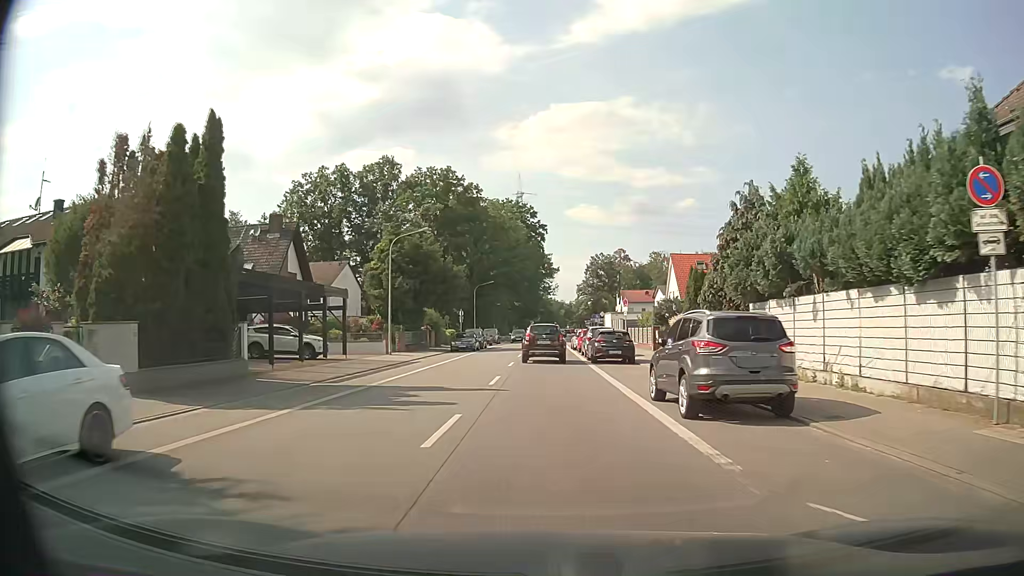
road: primary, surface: asphalt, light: Day
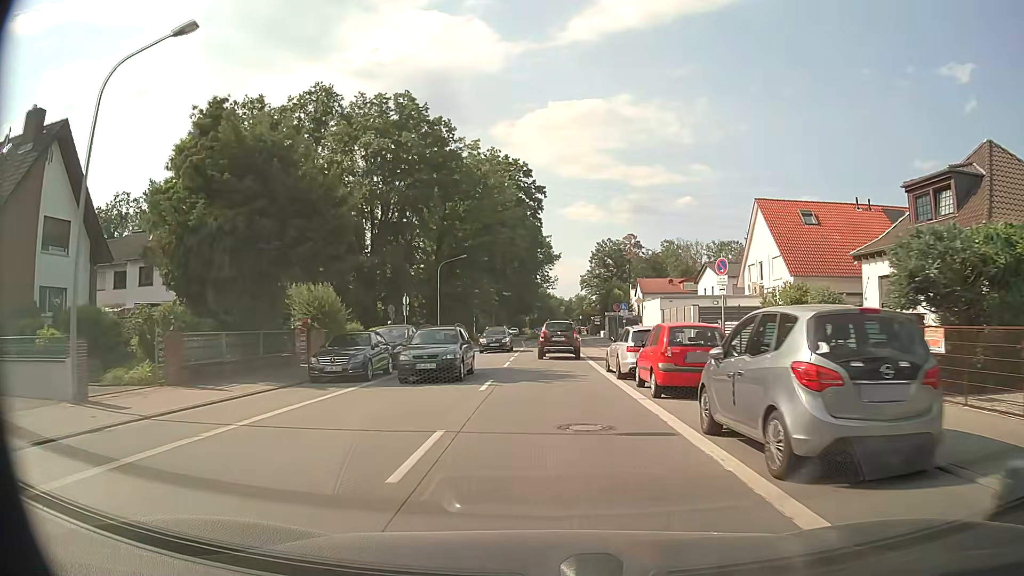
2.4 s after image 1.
(0.0, +29.1) m; 0°
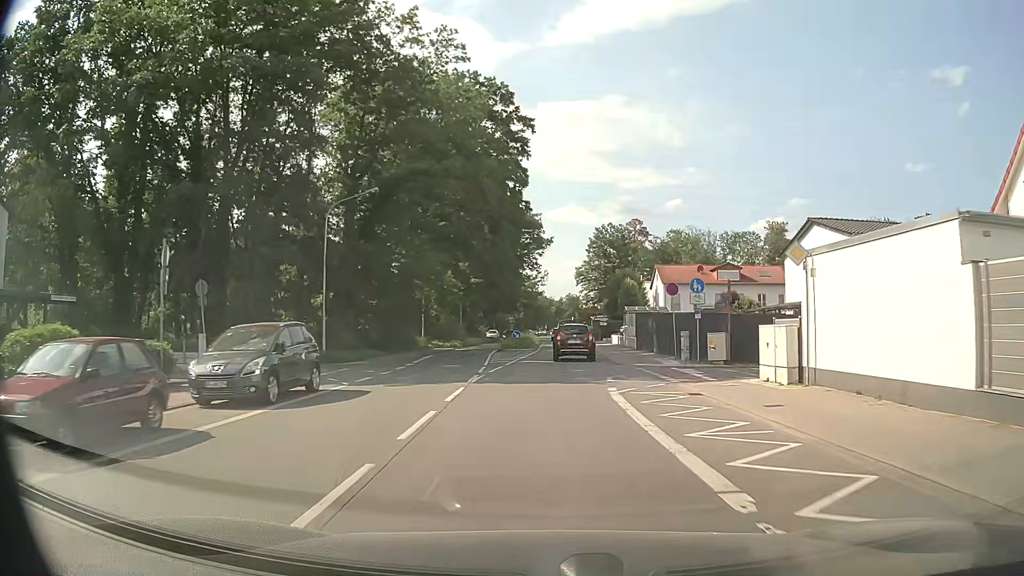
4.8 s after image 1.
(+0.1, +28.9) m; +1°
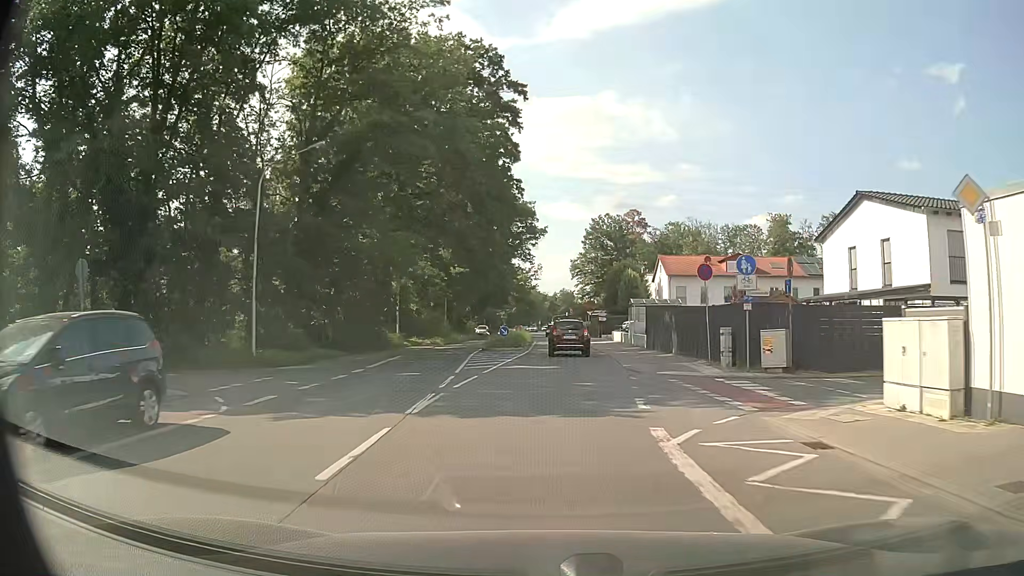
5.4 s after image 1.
(0.0, +7.1) m; 0°
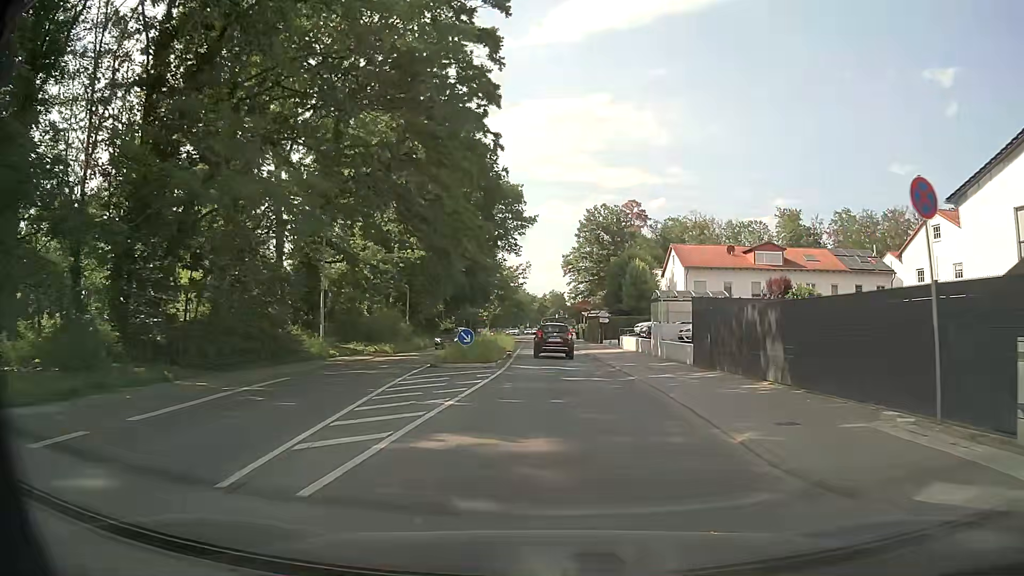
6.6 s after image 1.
(+0.1, +14.3) m; +1°
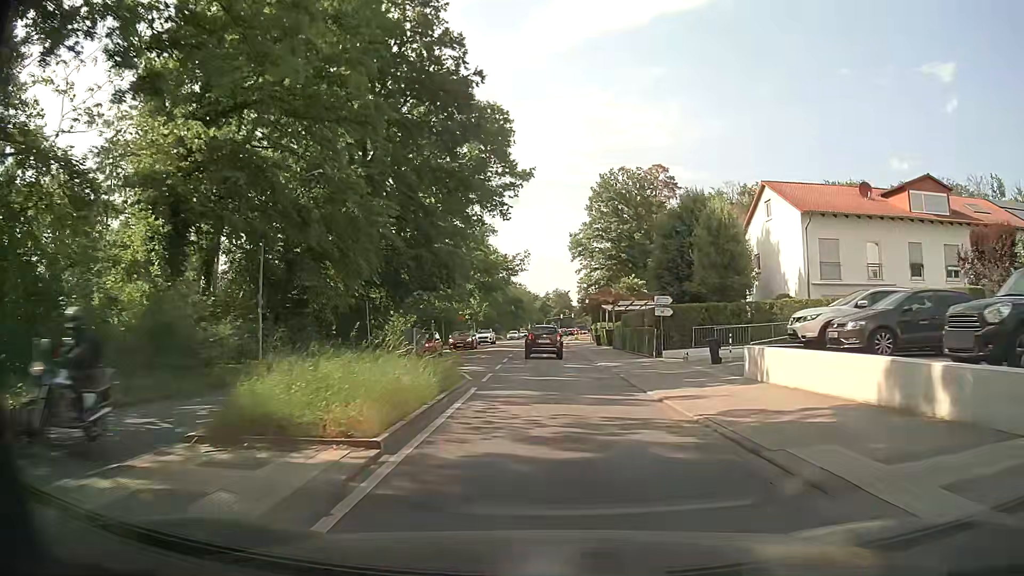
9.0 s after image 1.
(+0.3, +29.2) m; 0°
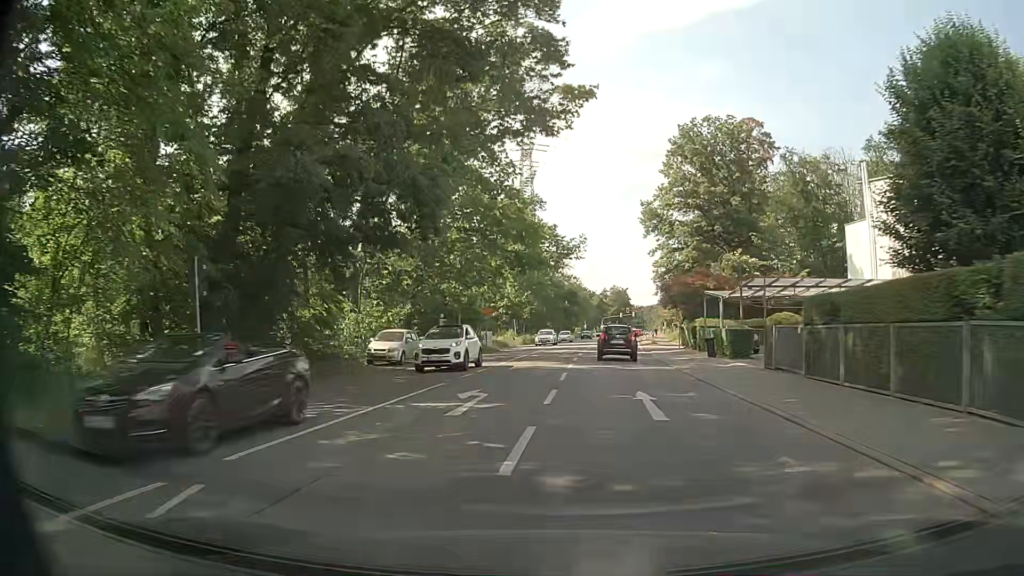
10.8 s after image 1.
(-0.9, +23.7) m; -5°
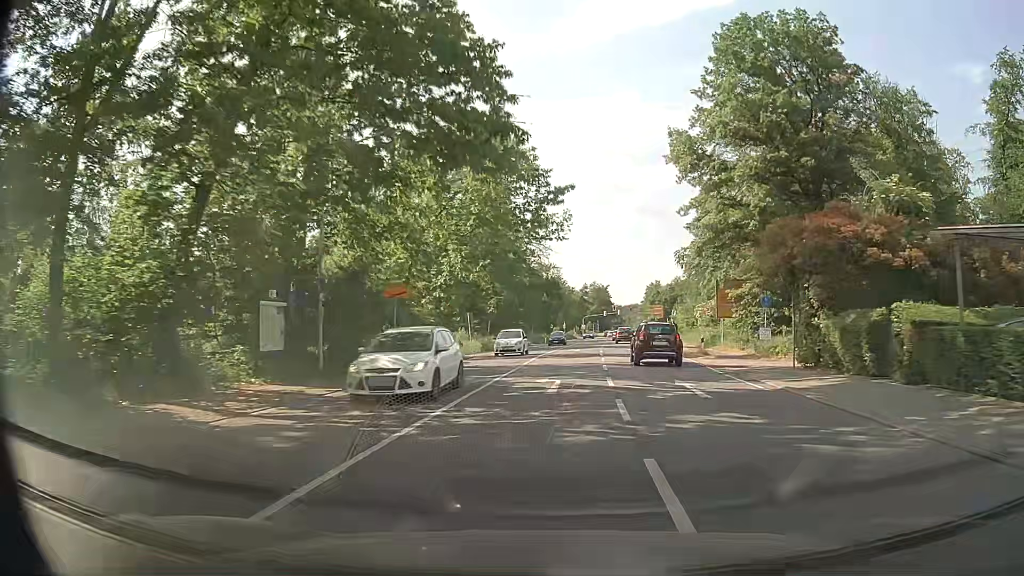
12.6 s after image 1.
(+0.2, +26.5) m; +2°
(0, +10) (0, +20) (+1, +30) (+2, +40) (+2, +50) (+3, +60) (+4, +70) (+5, +80) (+6, +90) (+7, +100) m
